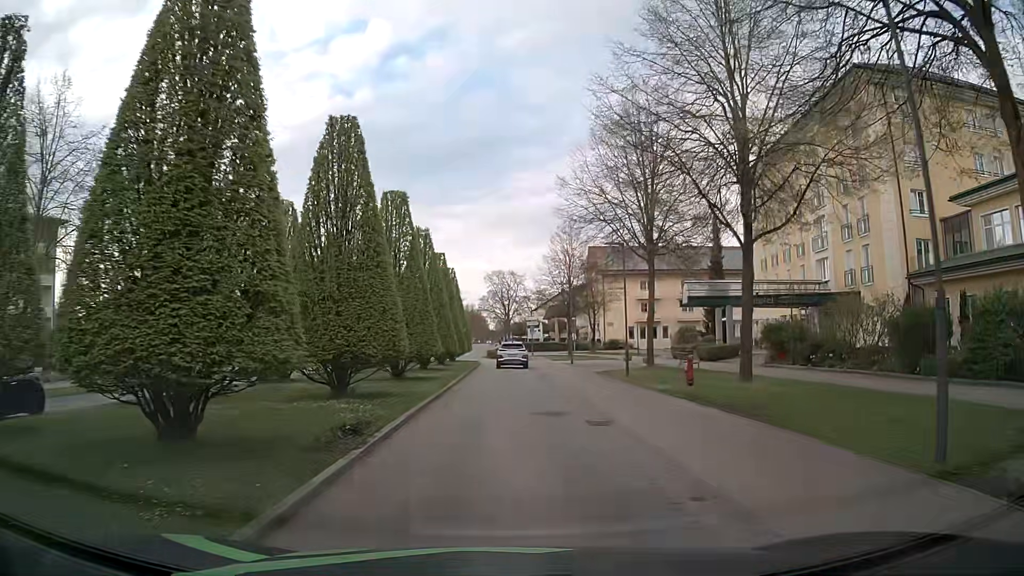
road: residential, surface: asphalt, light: Day
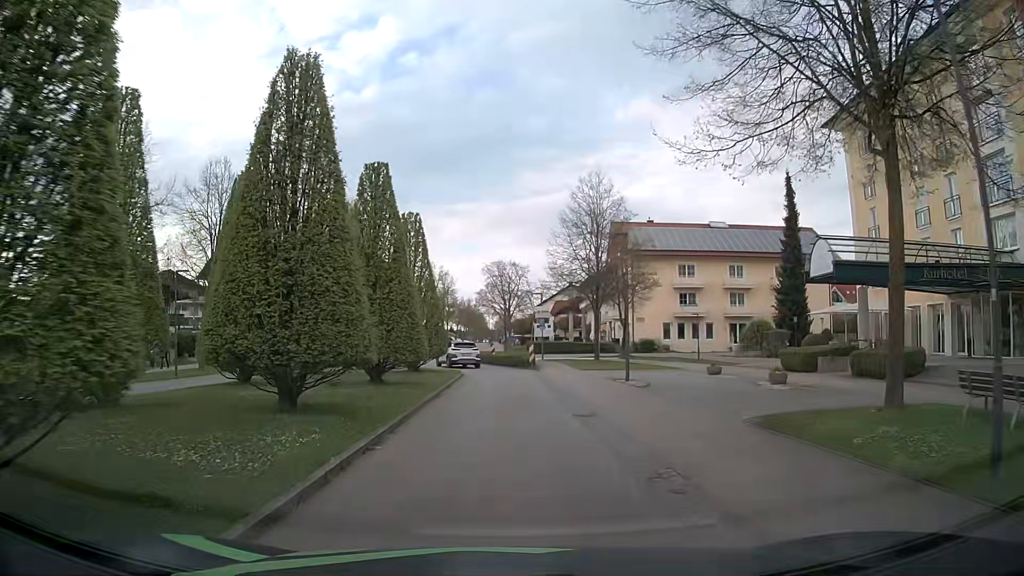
(+0.2, +19.7) m; +1°
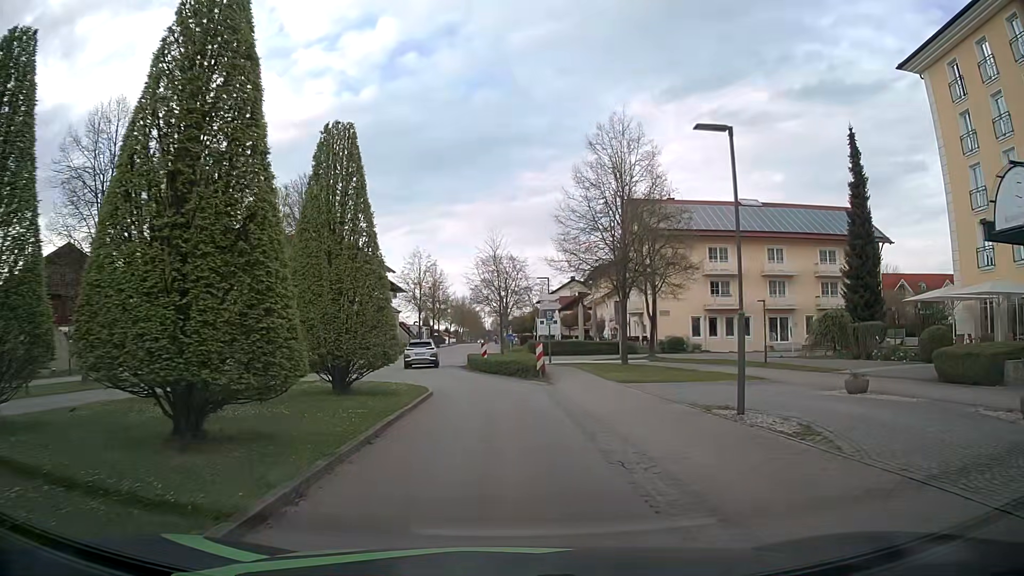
(+0.1, +11.9) m; +1°
(0, +10) (-1, +20) (-3, +30) (-5, +39) (-6, +49) (-6, +59) (-6, +69) (-6, +79) (-6, +89) (-7, +99) m
